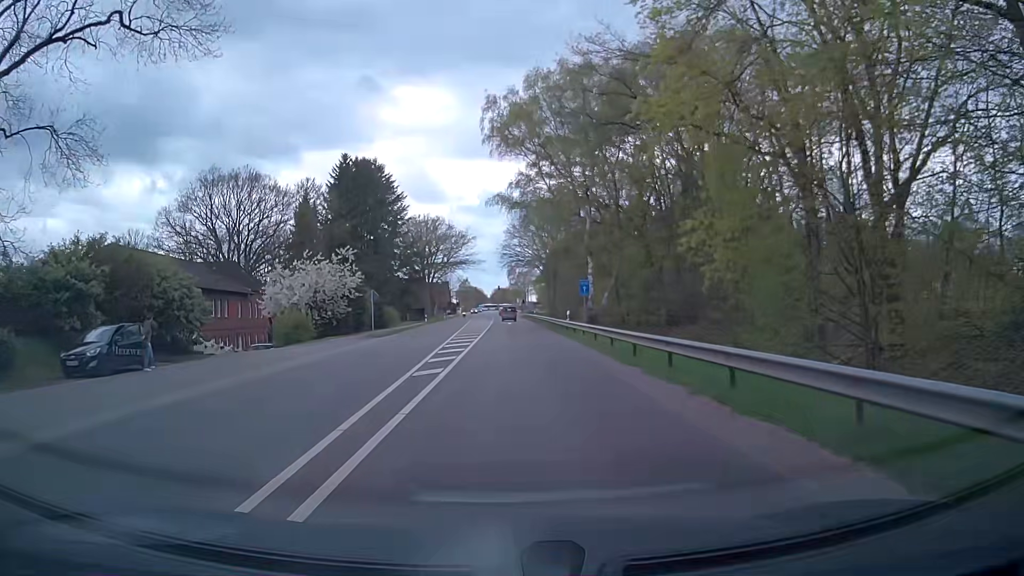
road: primary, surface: asphalt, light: Day
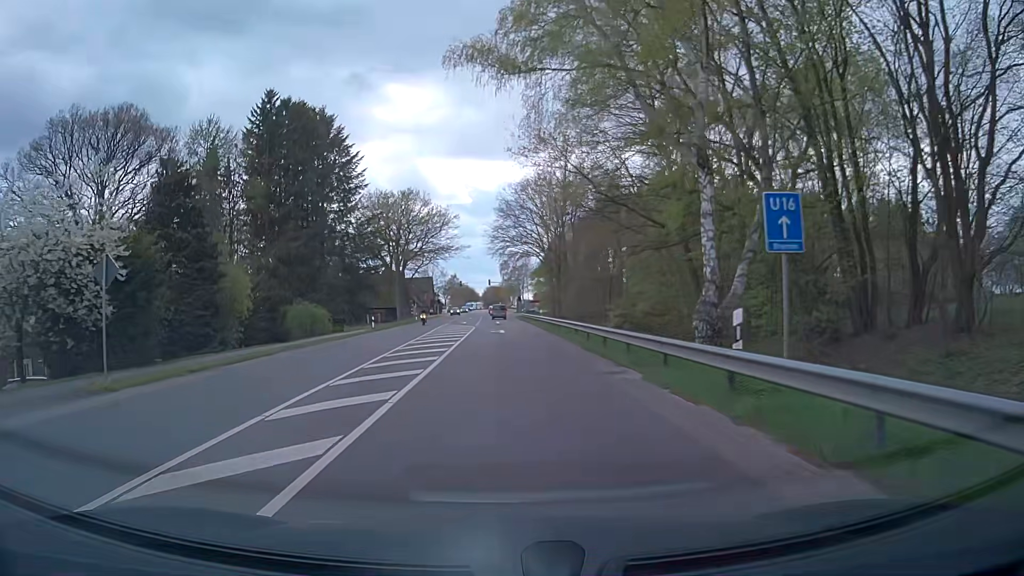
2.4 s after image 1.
(+0.3, +29.0) m; +1°
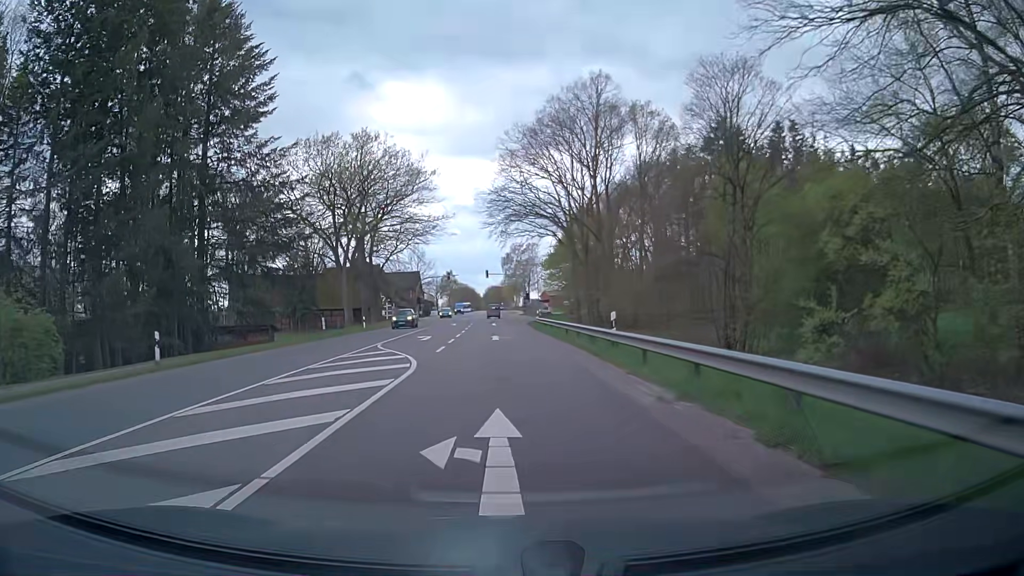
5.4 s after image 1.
(-0.1, +34.4) m; 0°
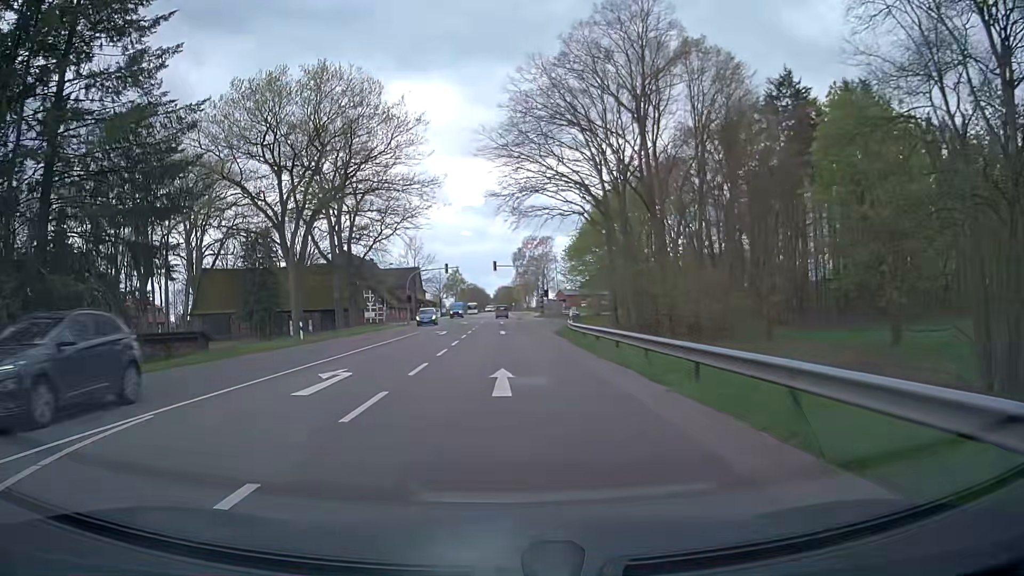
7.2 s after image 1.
(-0.2, +19.8) m; -2°
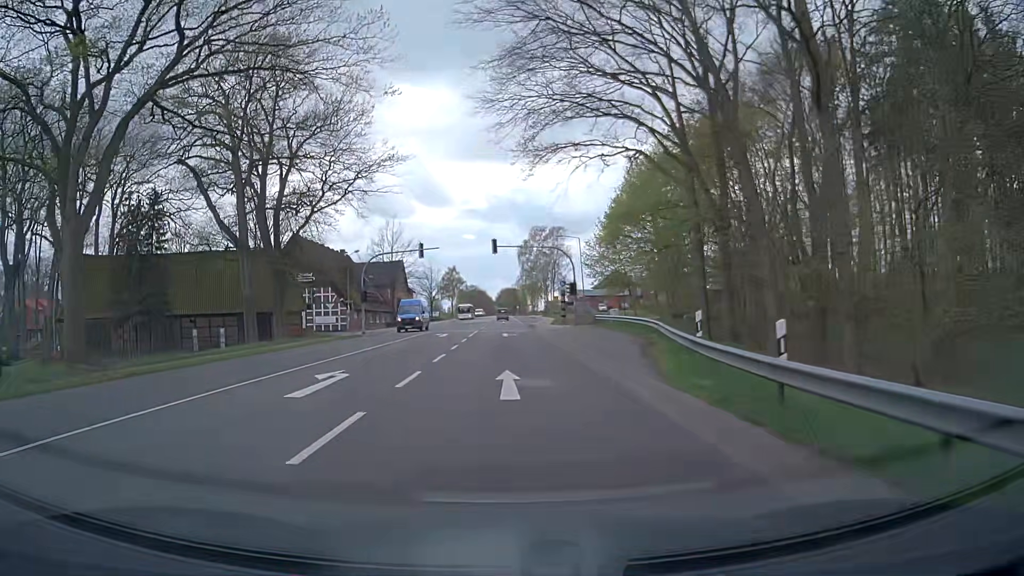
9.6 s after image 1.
(0.0, +26.8) m; 0°
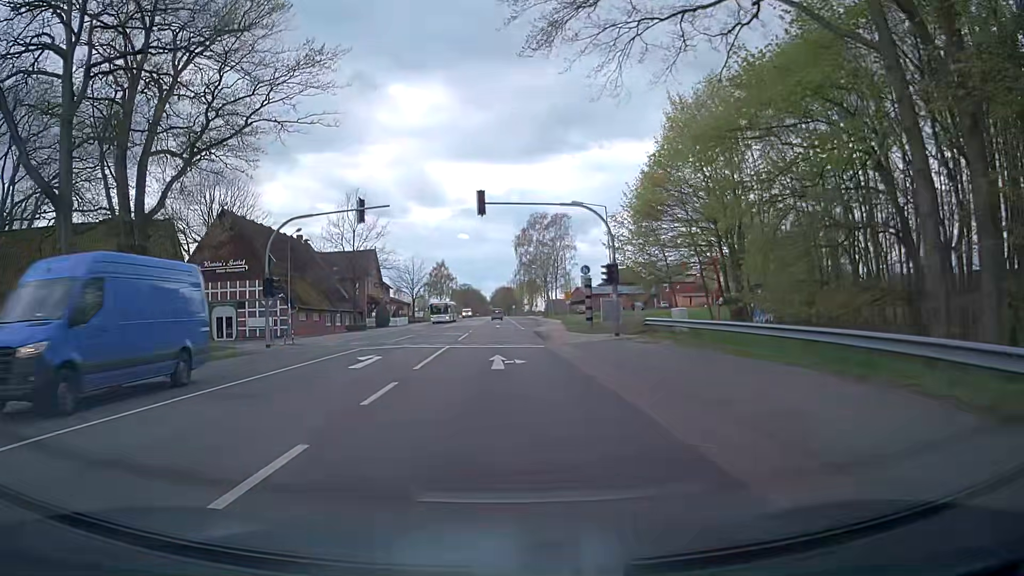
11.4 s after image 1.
(0.0, +20.6) m; 0°
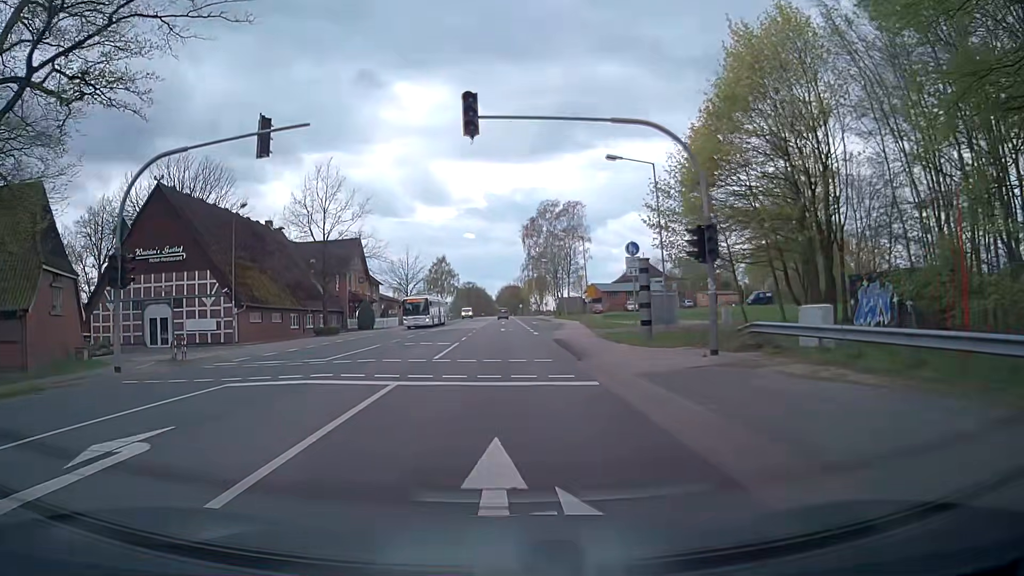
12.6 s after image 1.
(+0.1, +13.9) m; 0°
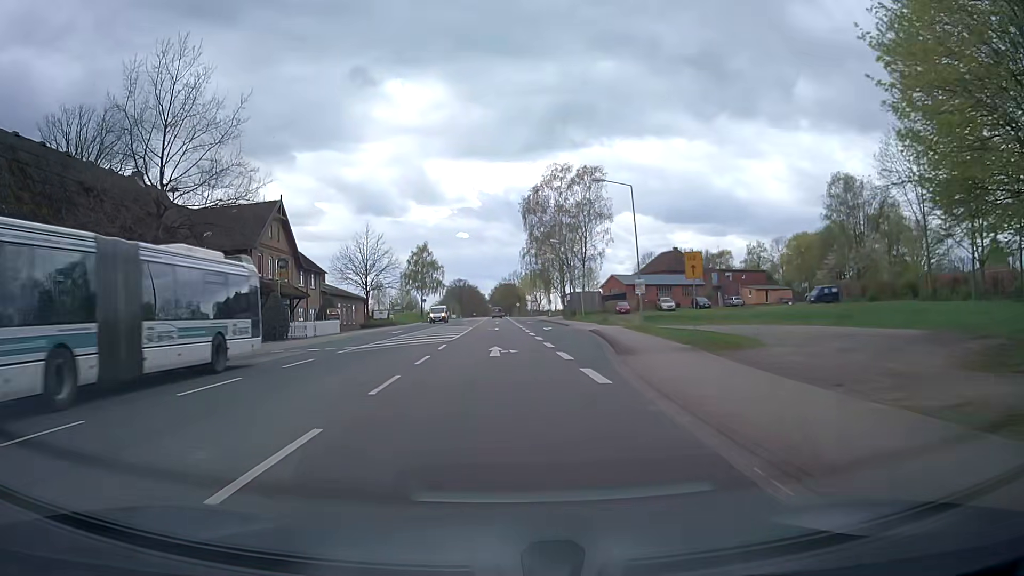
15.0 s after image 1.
(+0.3, +28.0) m; +1°
(0, +10) (0, +20) (+1, +30) (+2, +40) (+2, +50) (+3, +60) (+3, +70) (+3, +80) (+3, +90) (+3, +100) m
